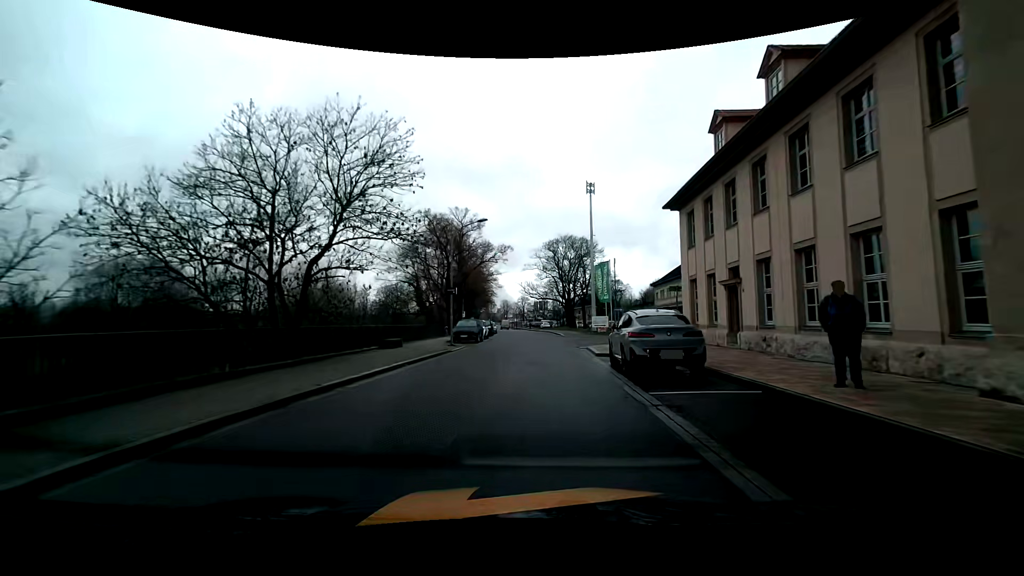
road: unclassified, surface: asphalt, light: Day
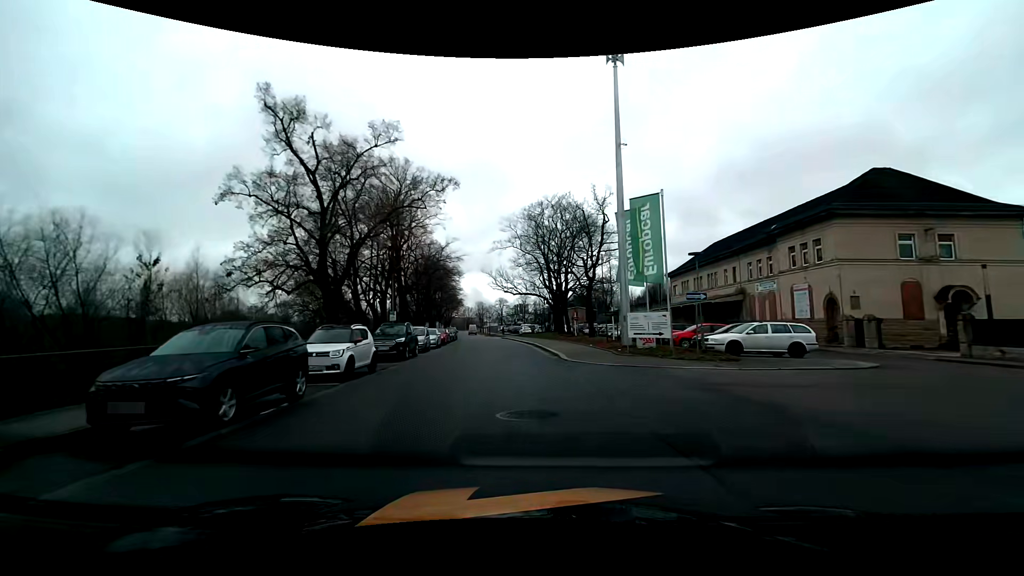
(+0.6, +26.7) m; +2°
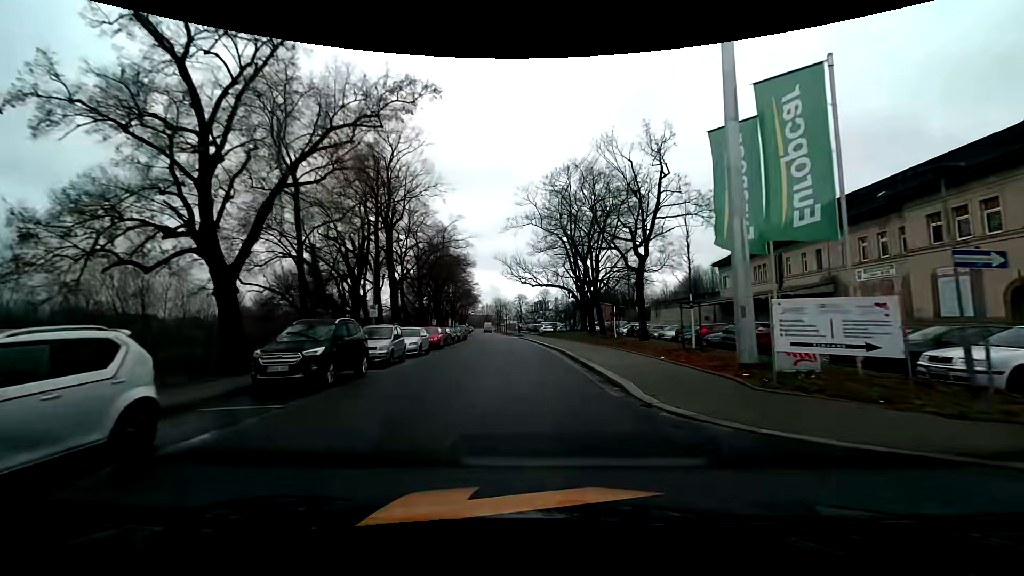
(-0.3, +11.1) m; -3°
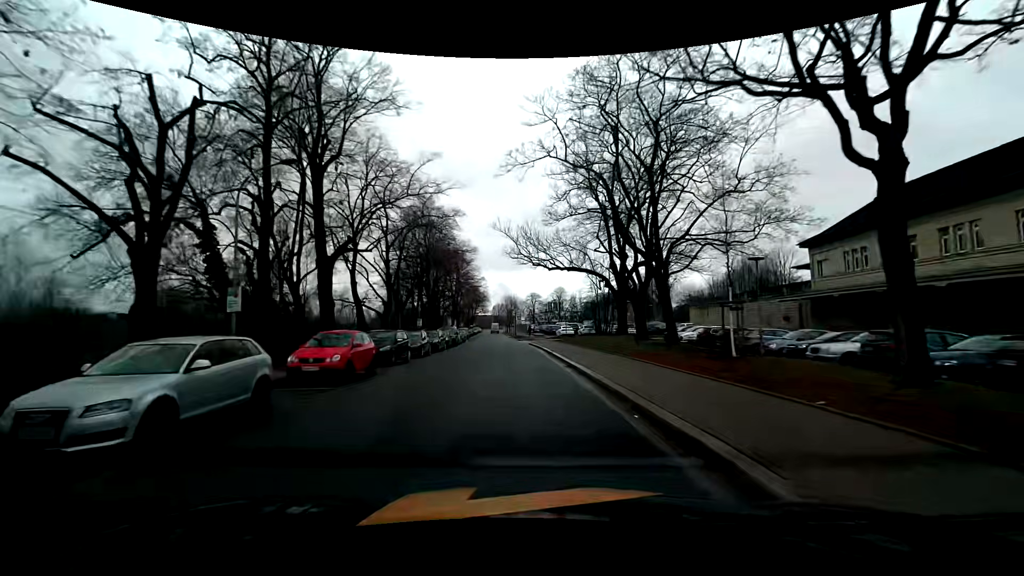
(-0.2, +17.5) m; -2°
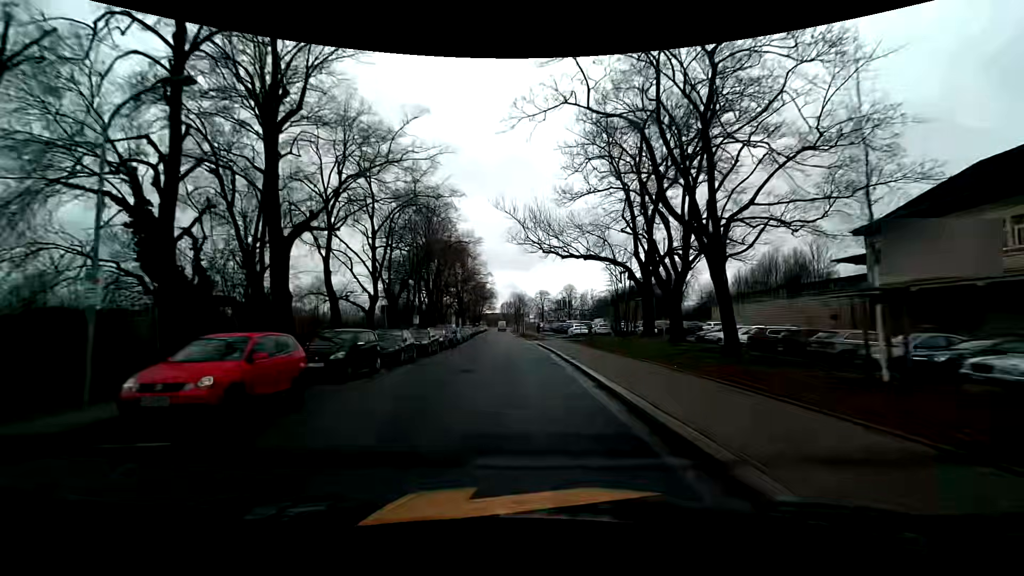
(0.0, +6.0) m; 0°
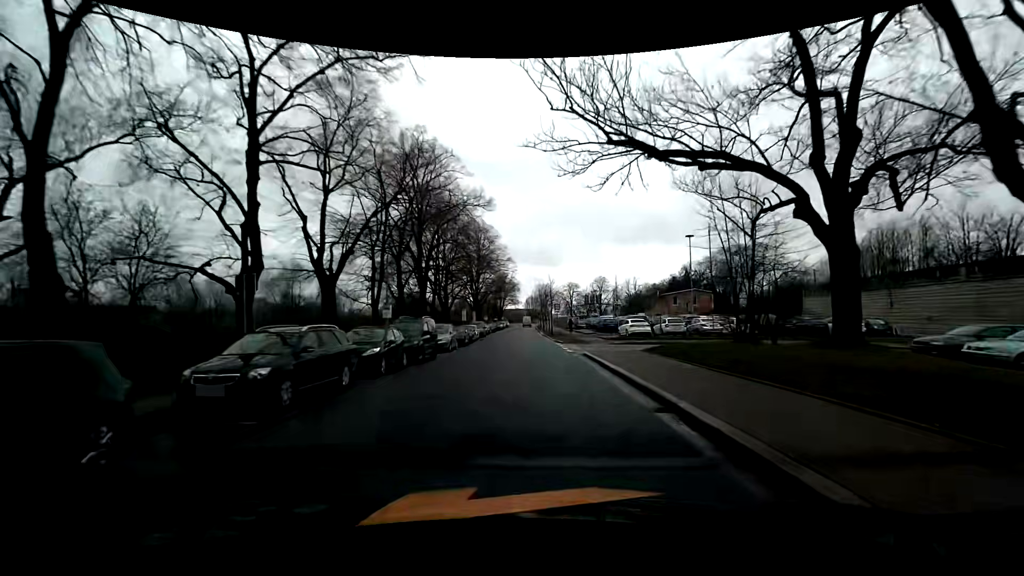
(-0.5, +18.7) m; -3°
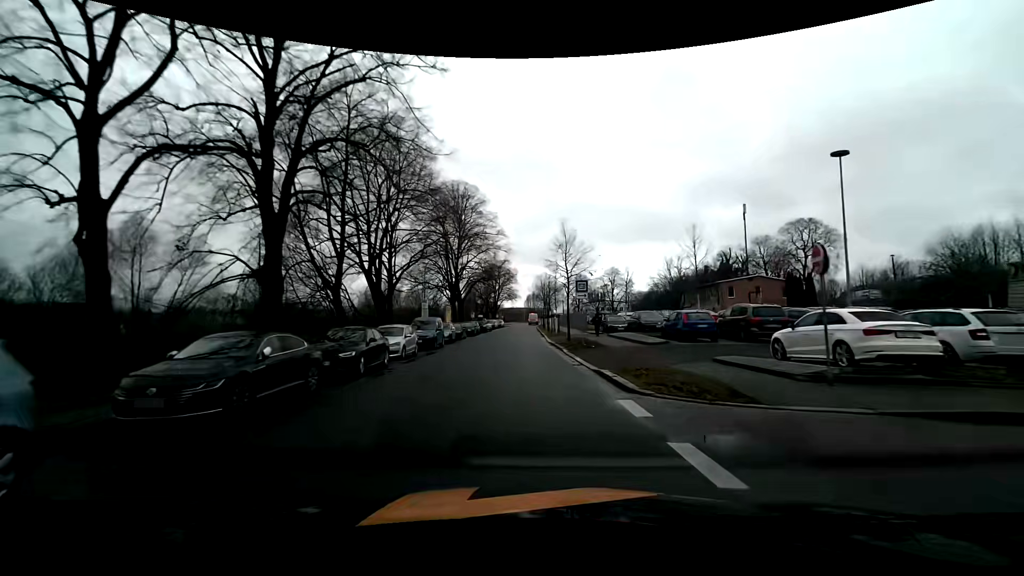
(+0.1, +26.7) m; 0°
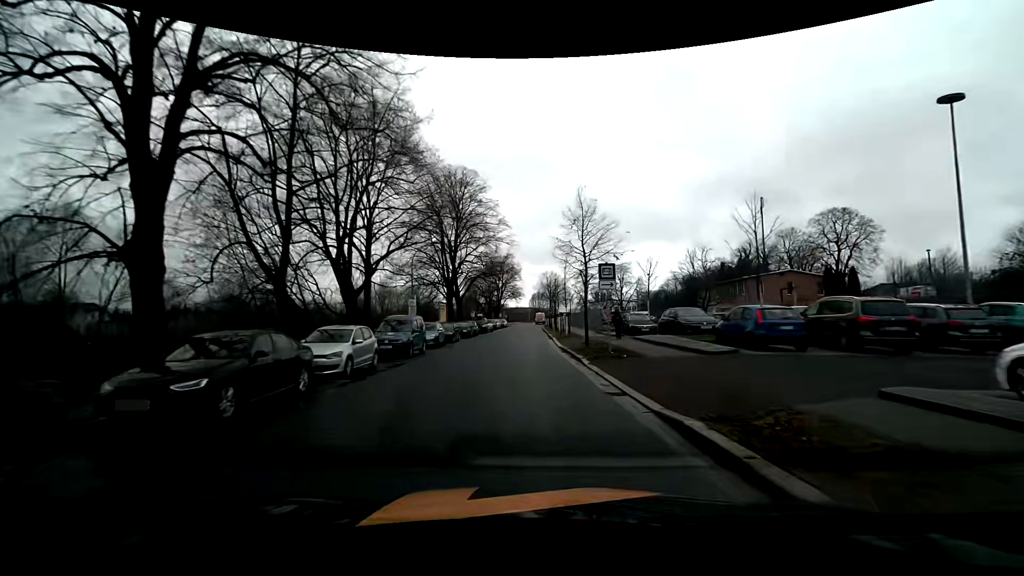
(0.0, +6.9) m; -1°
(0, +10) (0, +20) (0, +30) (-1, +40) (-1, +50) (-1, +60) (-1, +70) (-1, +80) (0, +90) (0, +100) m
